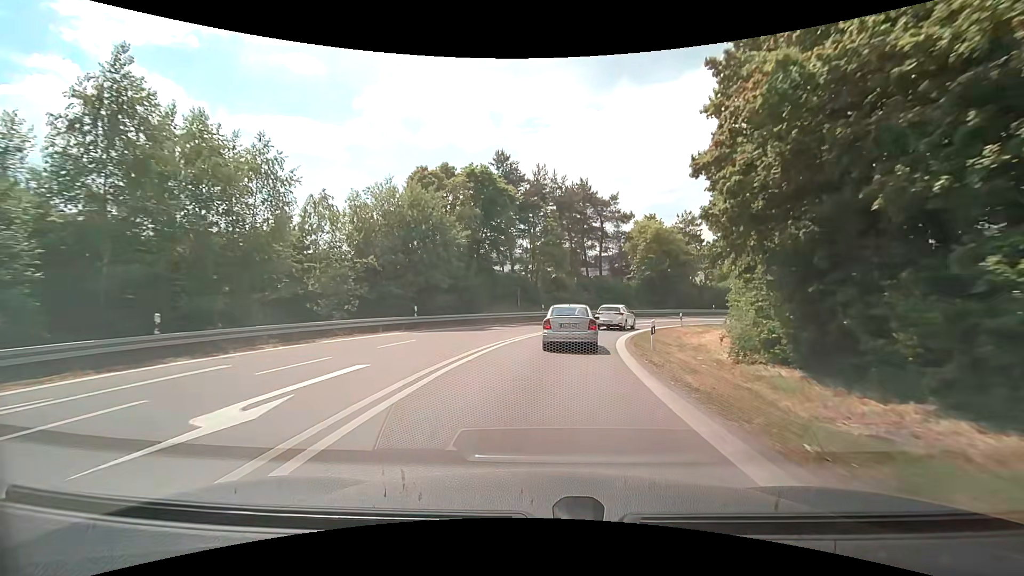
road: motorway_link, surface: asphalt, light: Day
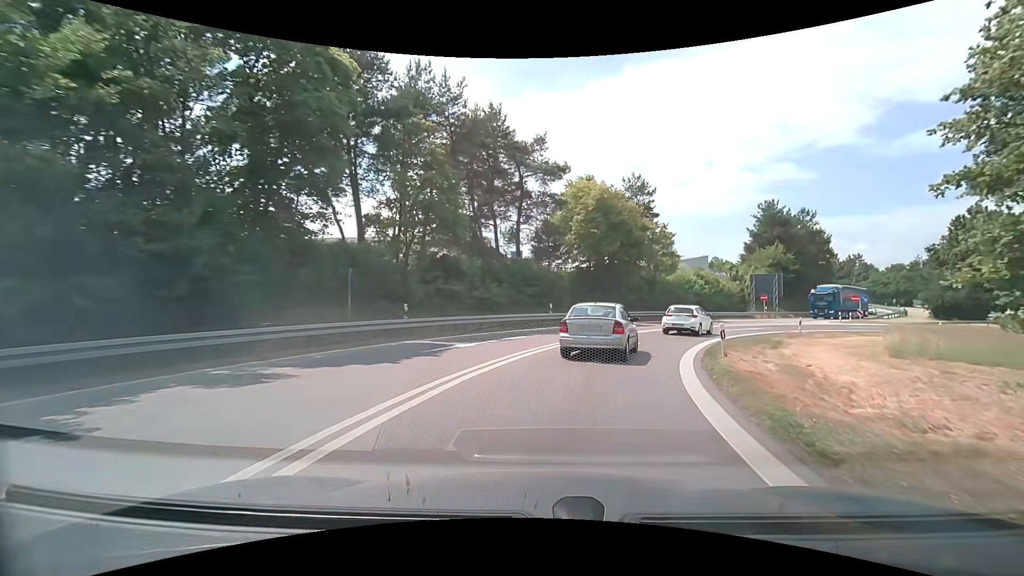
(+1.6, +21.7) m; +11°
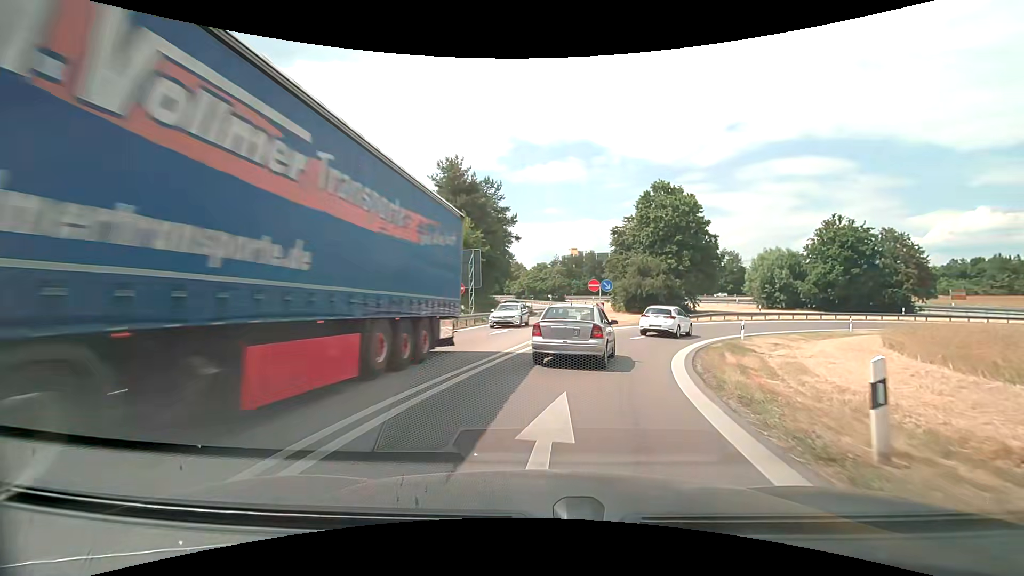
(+10.2, +31.3) m; +36°
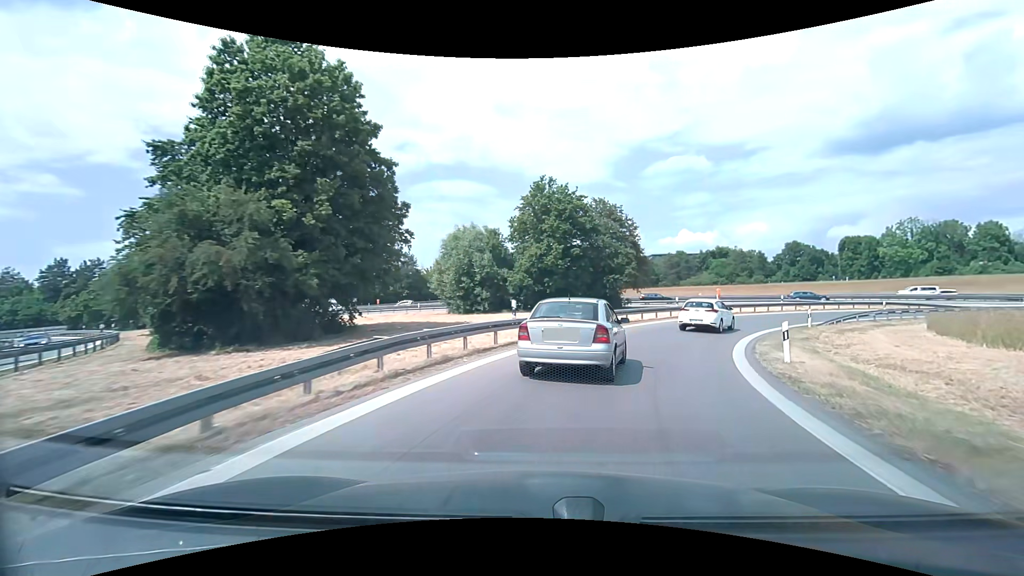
(+10.0, +33.1) m; +35°
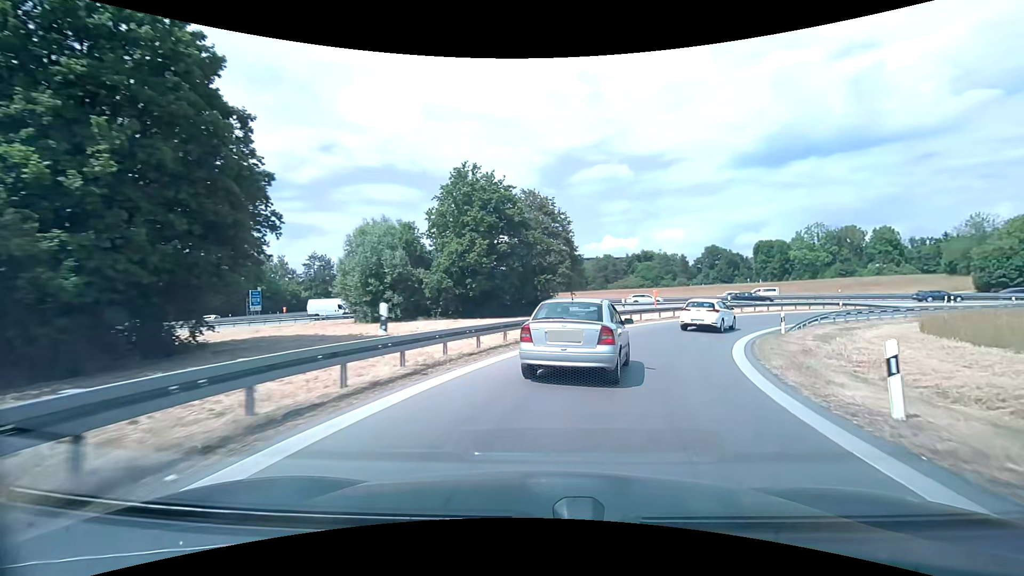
(+0.5, +6.8) m; +8°
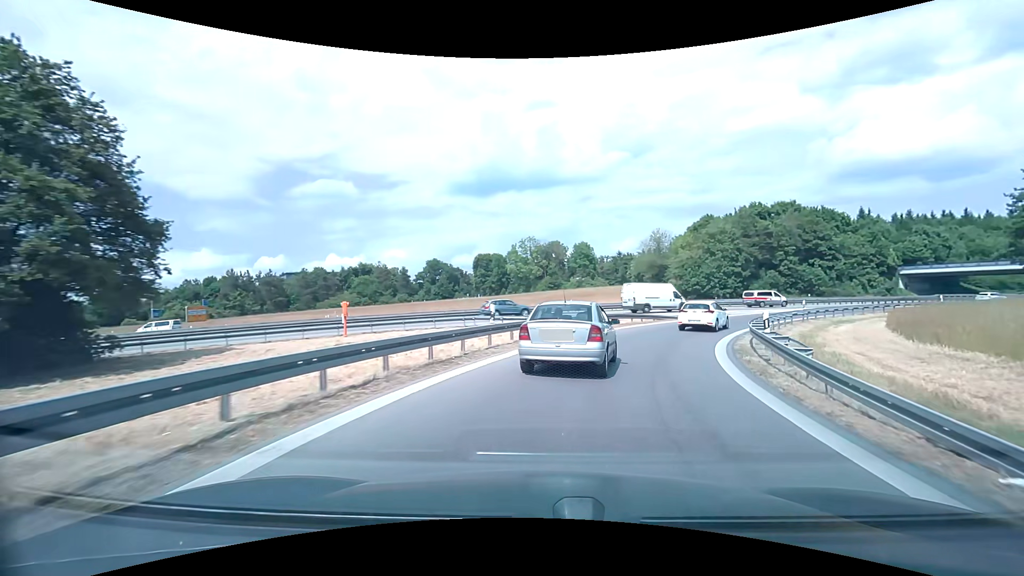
(+6.9, +25.1) m; +31°
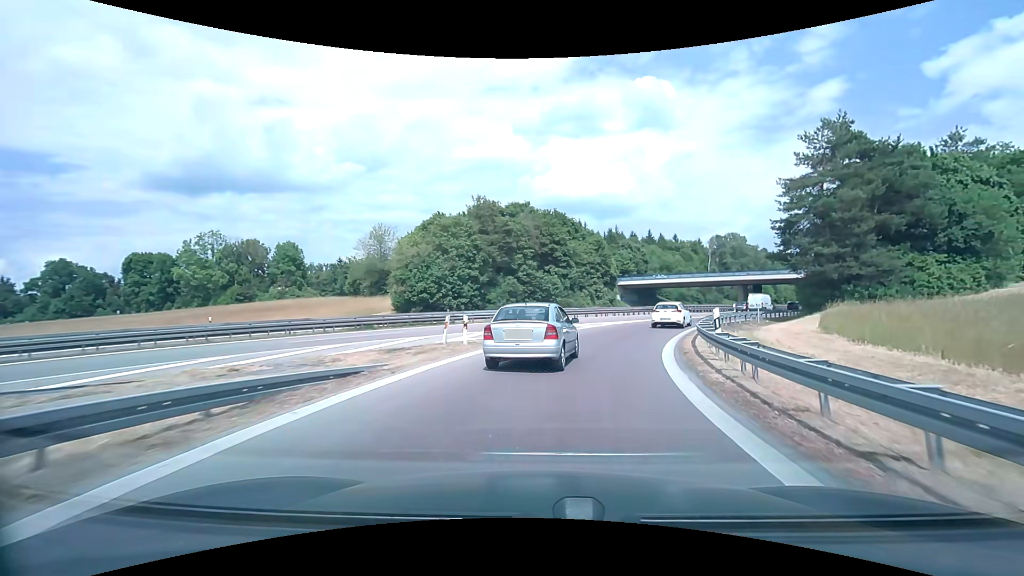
(+7.3, +26.4) m; +30°
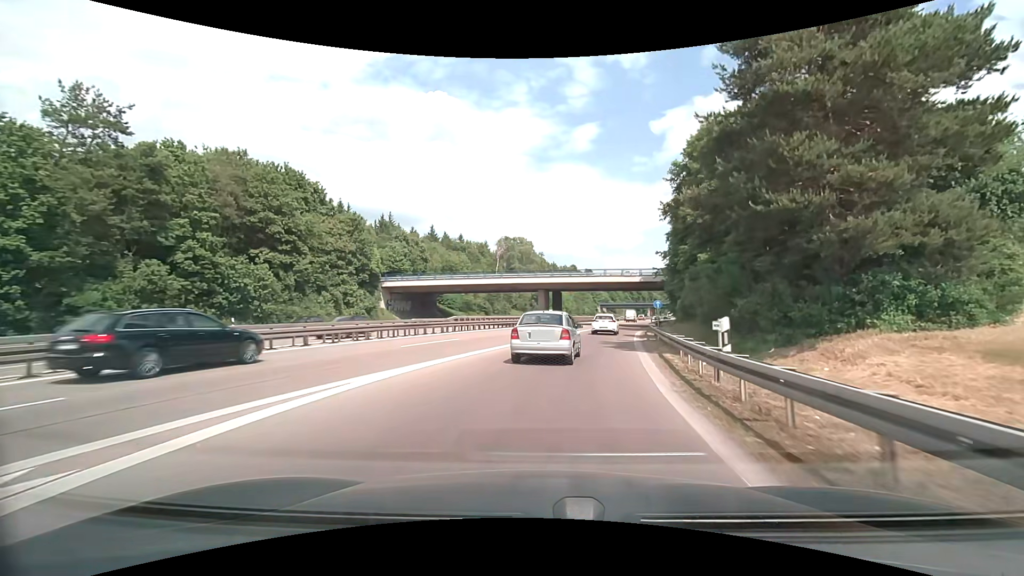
(+7.0, +30.7) m; +24°
(+1, +10) (+2, +20) (+4, +30) (+5, +40) (+8, +49) (+10, +59) (+12, +69) (+13, +79) (+15, +89) (+17, +98) m
